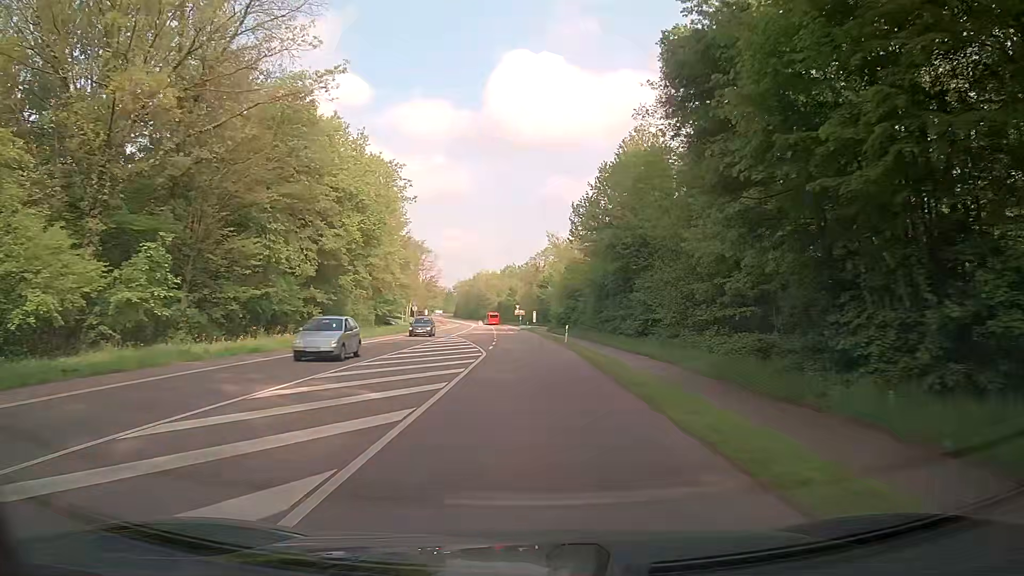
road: secondary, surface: asphalt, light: Day
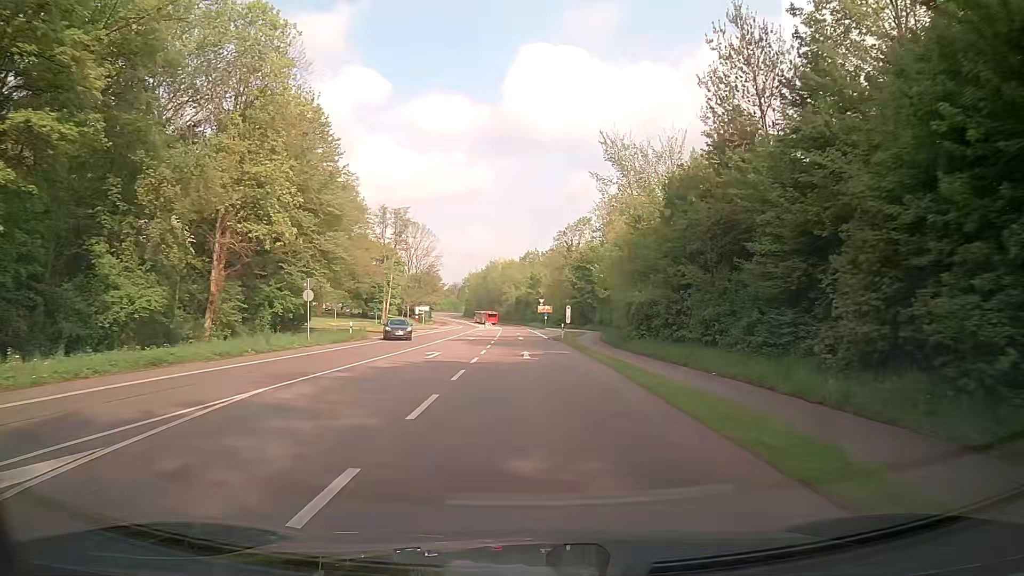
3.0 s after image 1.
(-0.5, +46.0) m; -1°
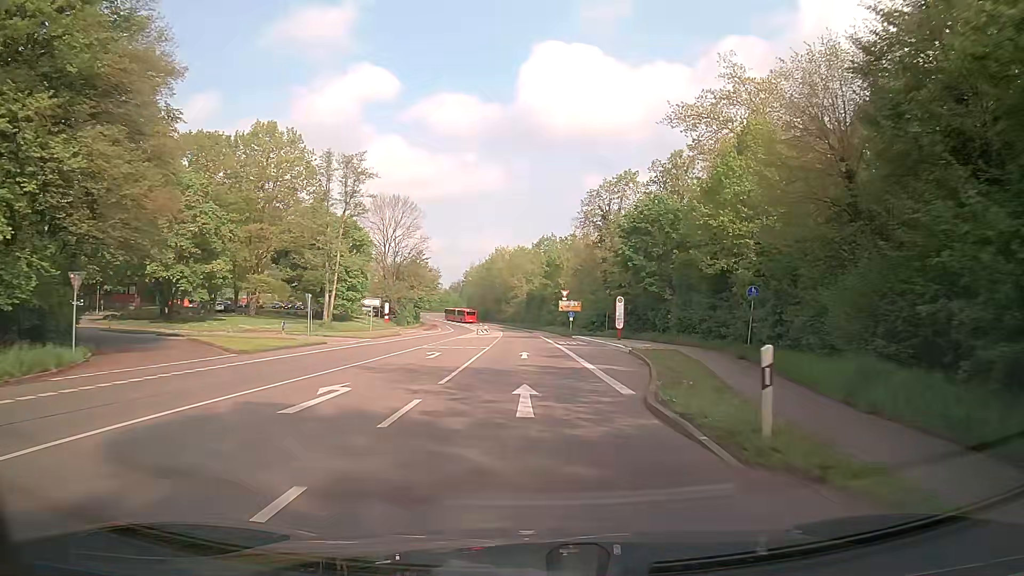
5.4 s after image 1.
(-0.4, +37.0) m; -2°
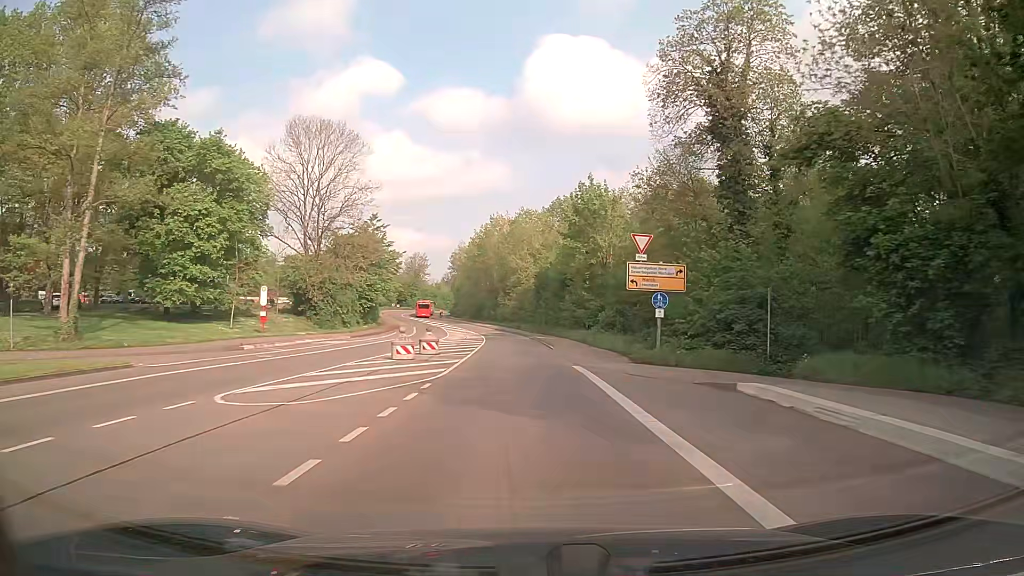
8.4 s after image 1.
(-0.1, +44.6) m; 0°
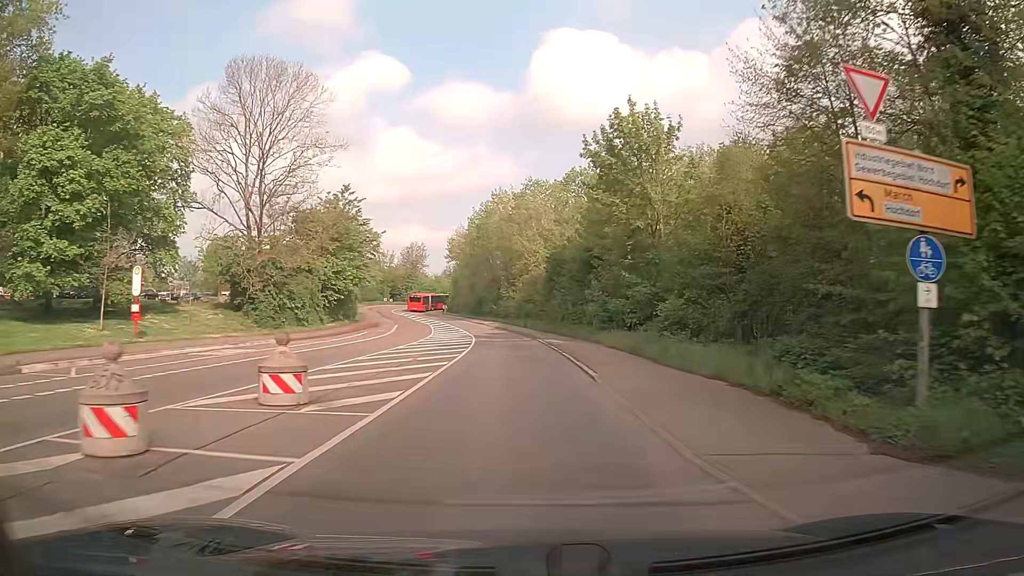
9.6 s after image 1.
(-0.1, +17.3) m; -1°
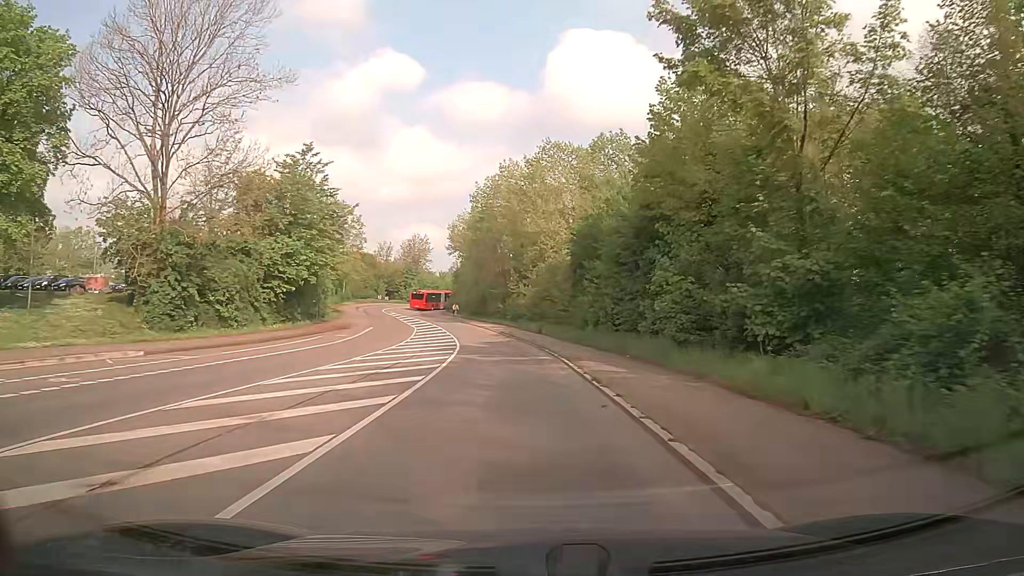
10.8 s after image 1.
(-0.1, +17.0) m; -1°
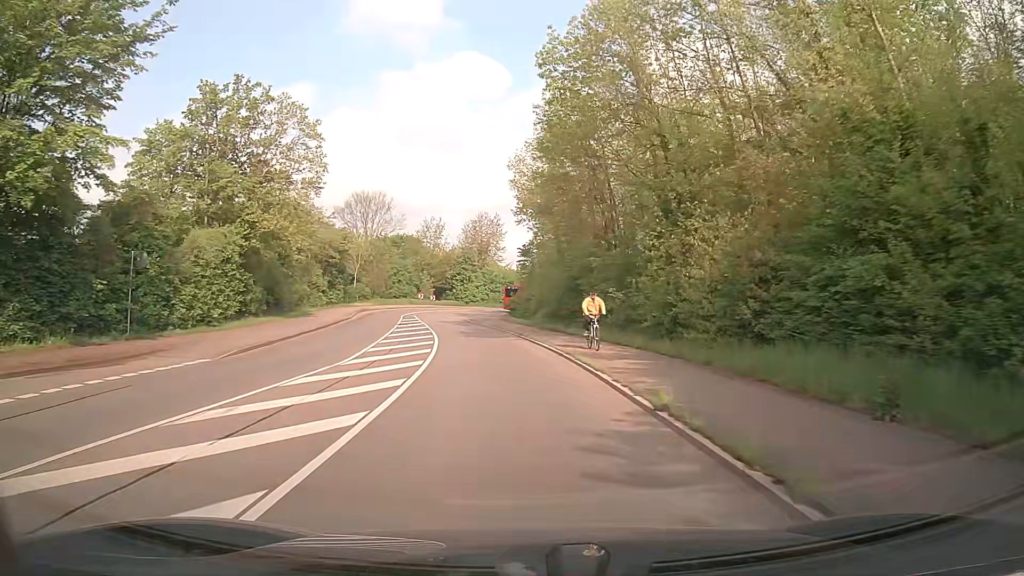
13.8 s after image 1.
(-2.2, +39.4) m; -8°
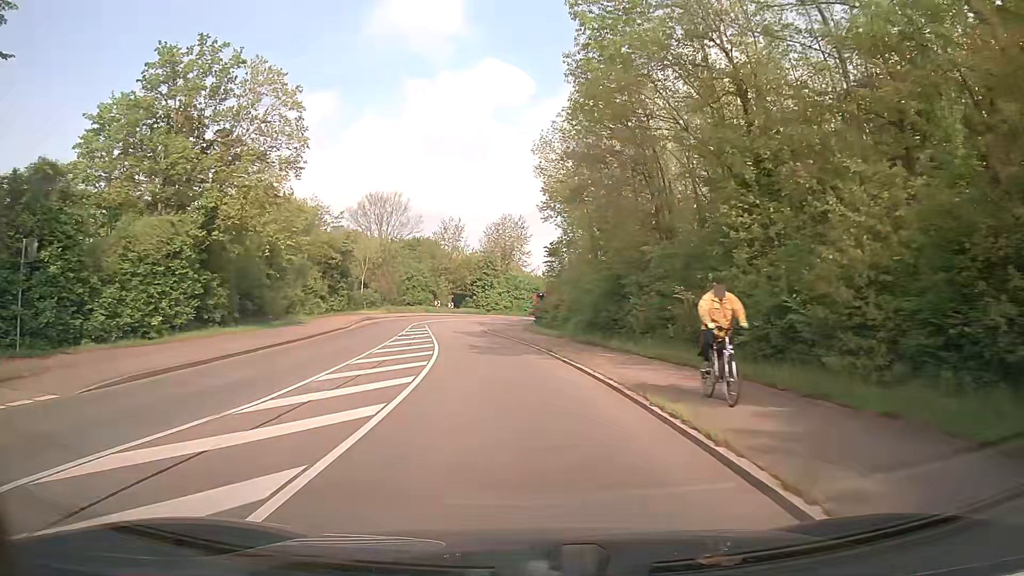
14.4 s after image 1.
(-0.2, +7.3) m; -3°
(0, +10) (-1, +20) (-2, +30) (-4, +40) (-5, +50) (-5, +60) (-1, +69) (+5, +77) (+13, +82) (+23, +86) m
